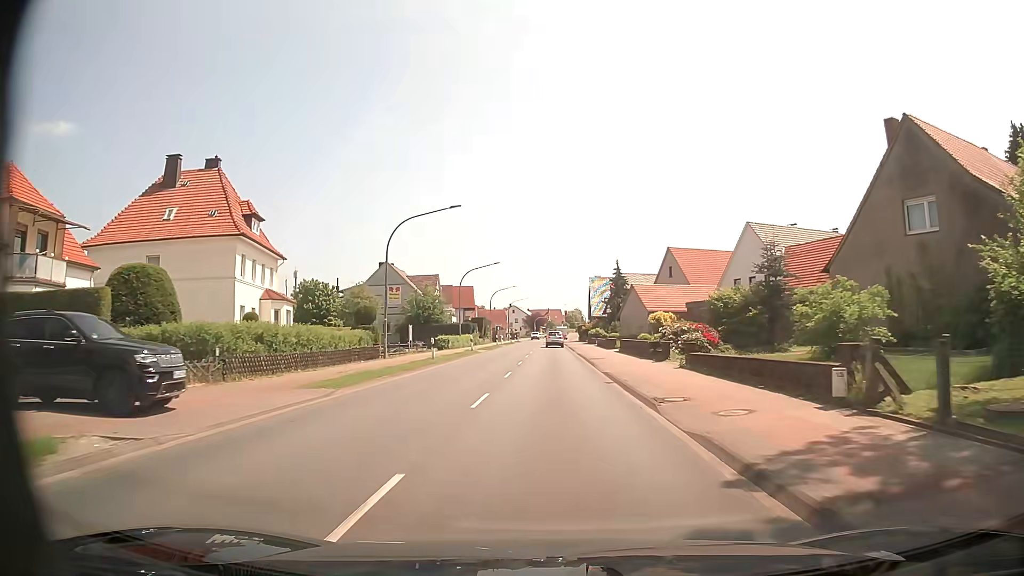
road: primary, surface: asphalt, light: Day
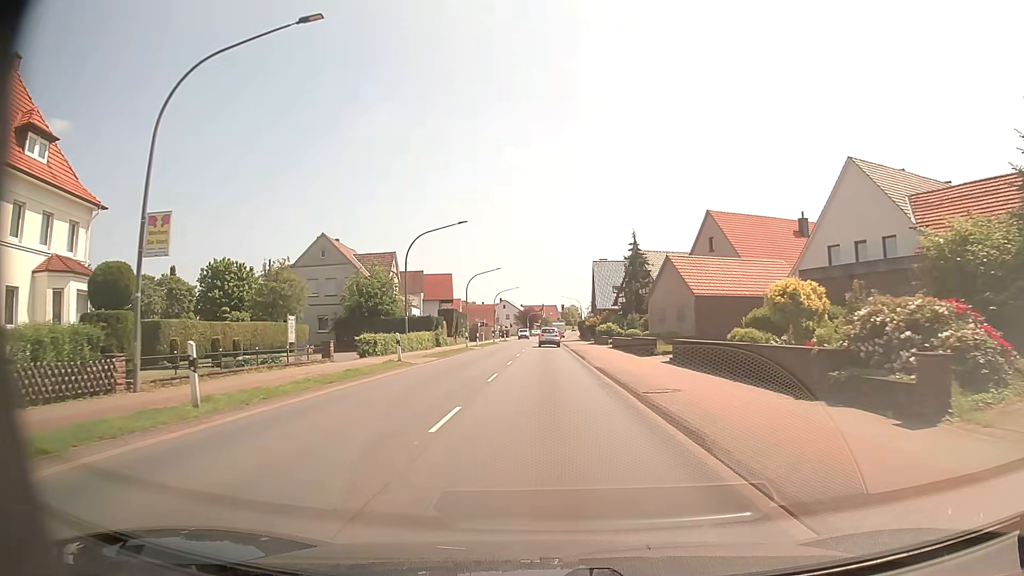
(+0.4, +21.5) m; +1°
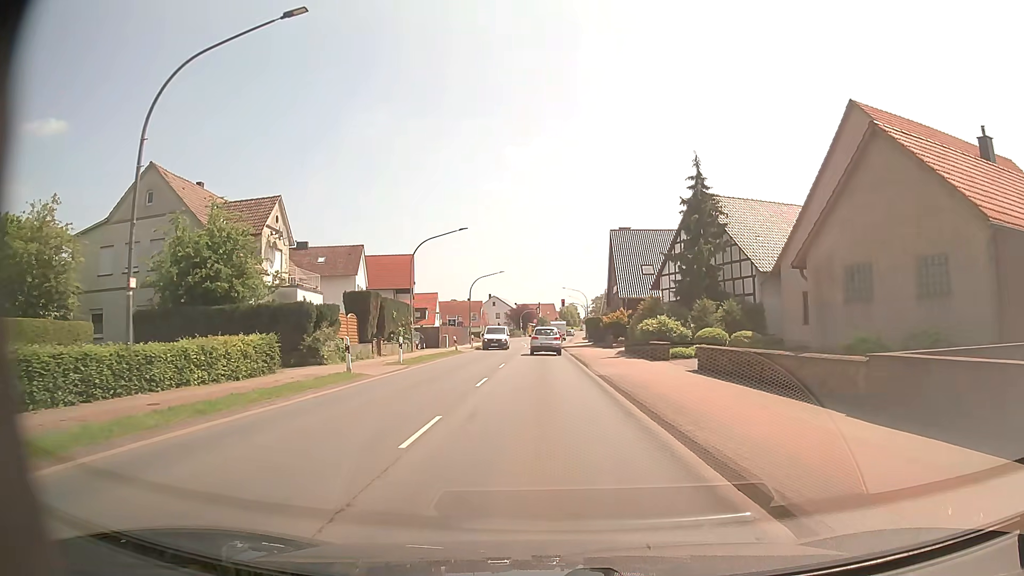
(0.0, +28.0) m; 0°
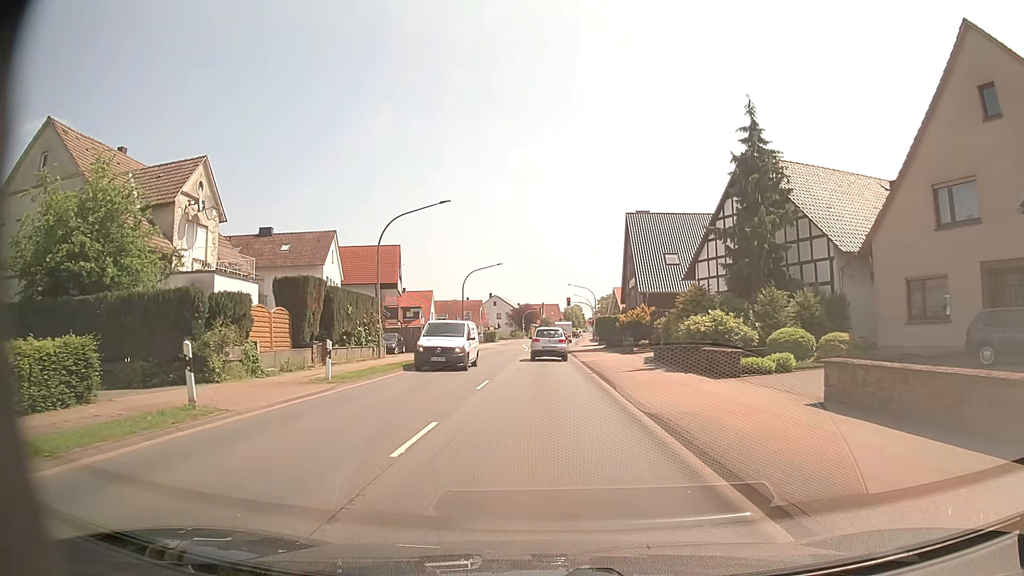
(0.0, +9.3) m; 0°
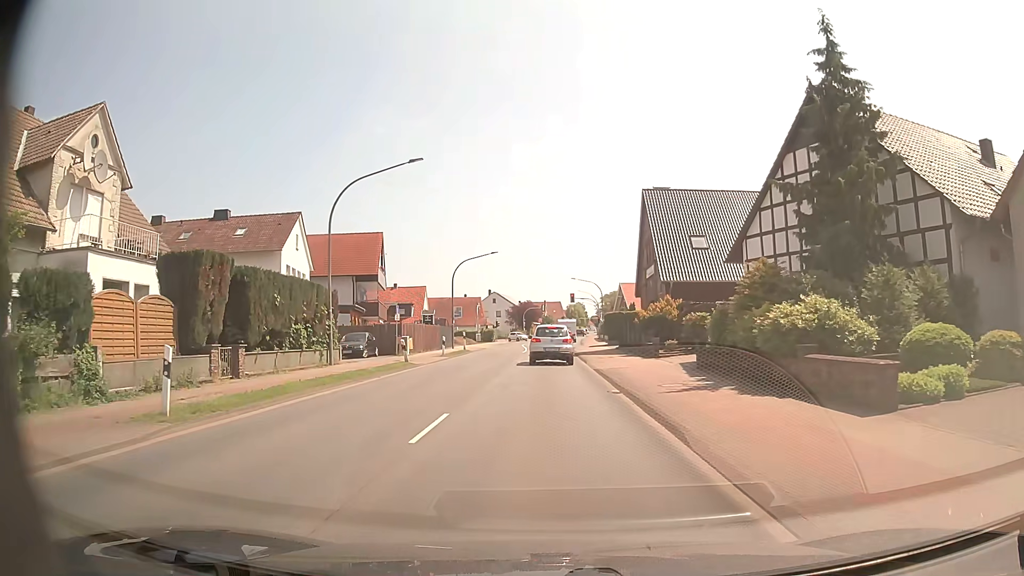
(0.0, +8.0) m; 0°
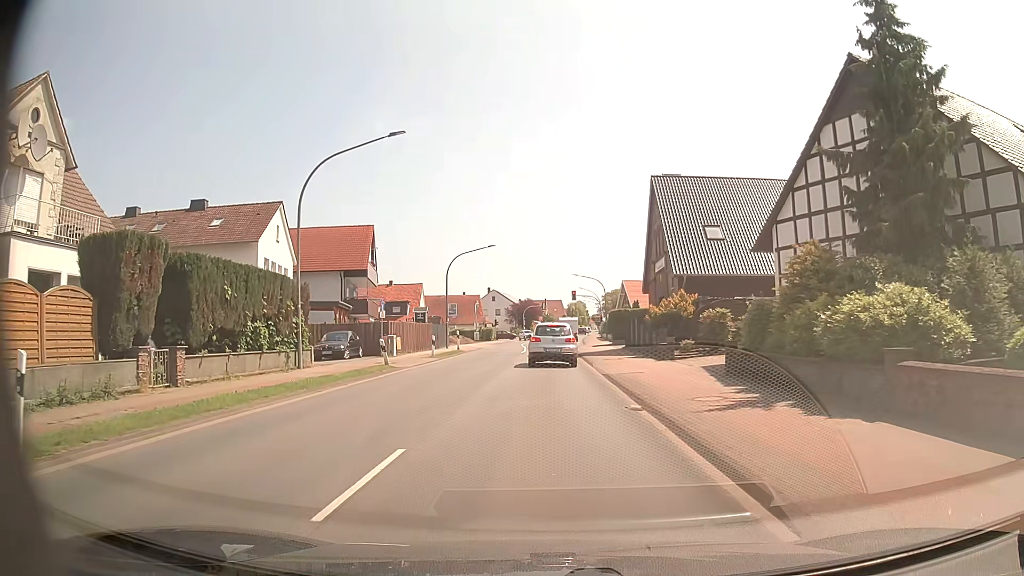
(0.0, +3.4) m; 0°
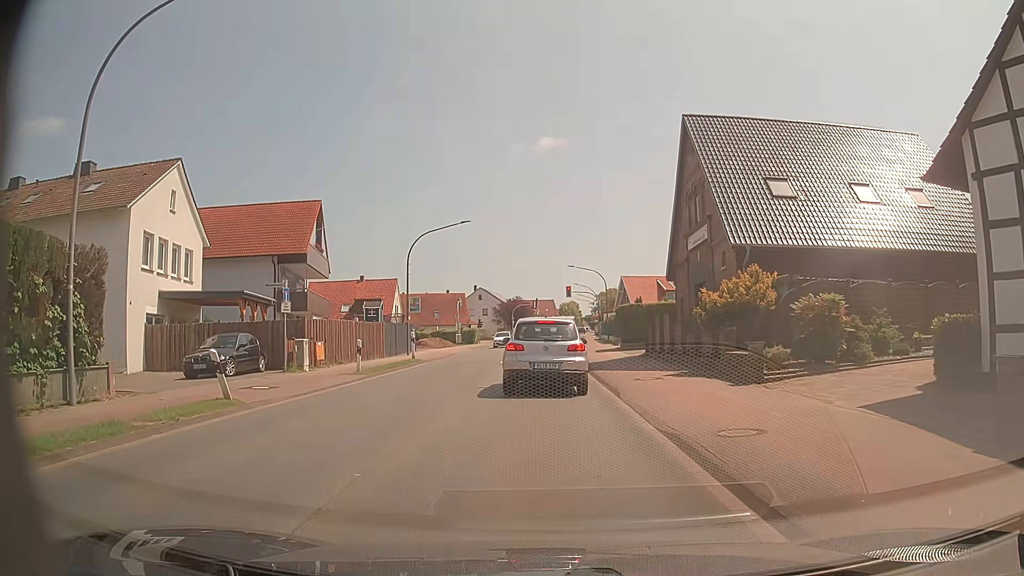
(0.0, +11.6) m; 0°
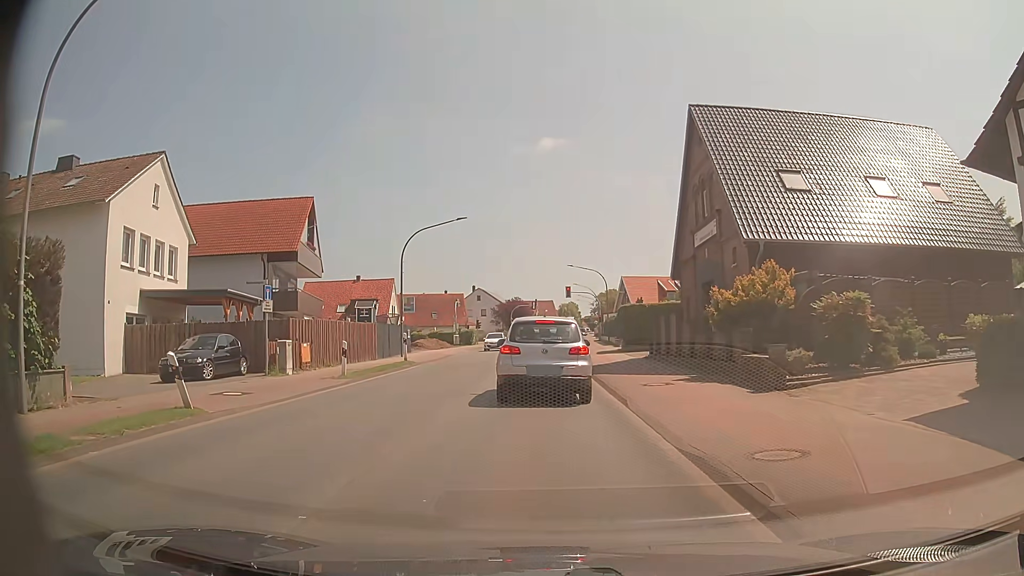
(0.0, +1.5) m; +2°
